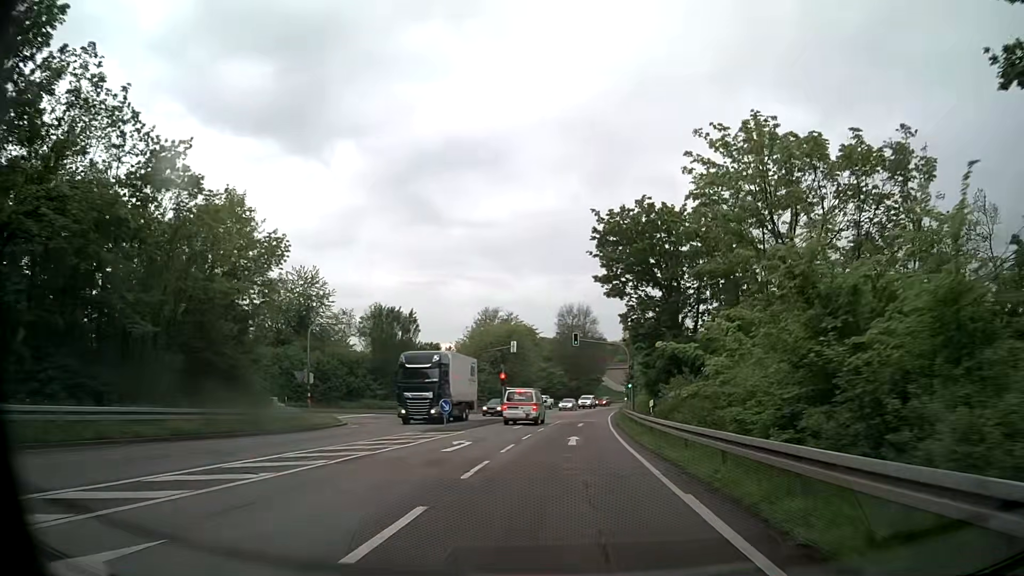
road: secondary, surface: asphalt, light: Day
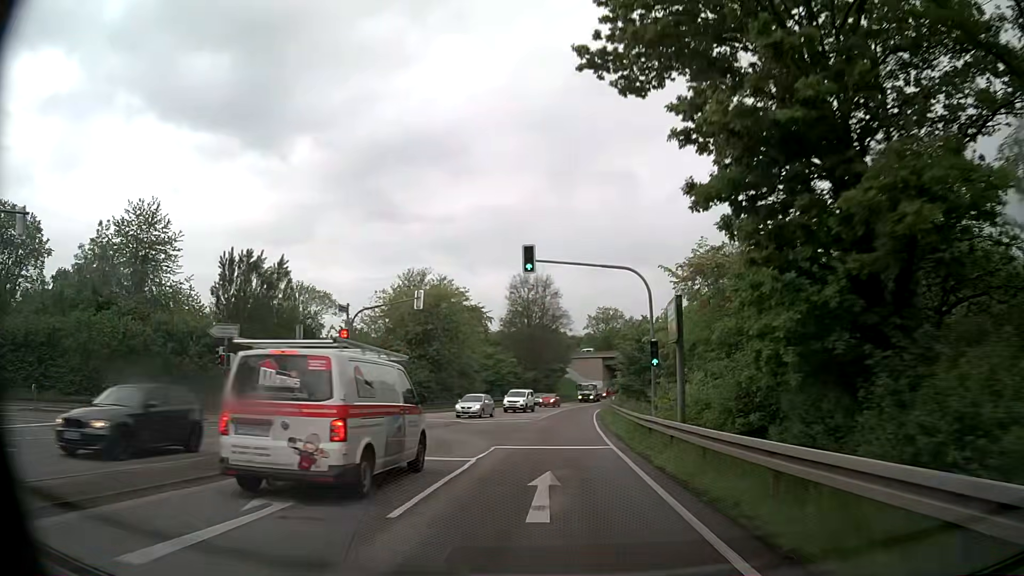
(+1.0, +27.9) m; +3°
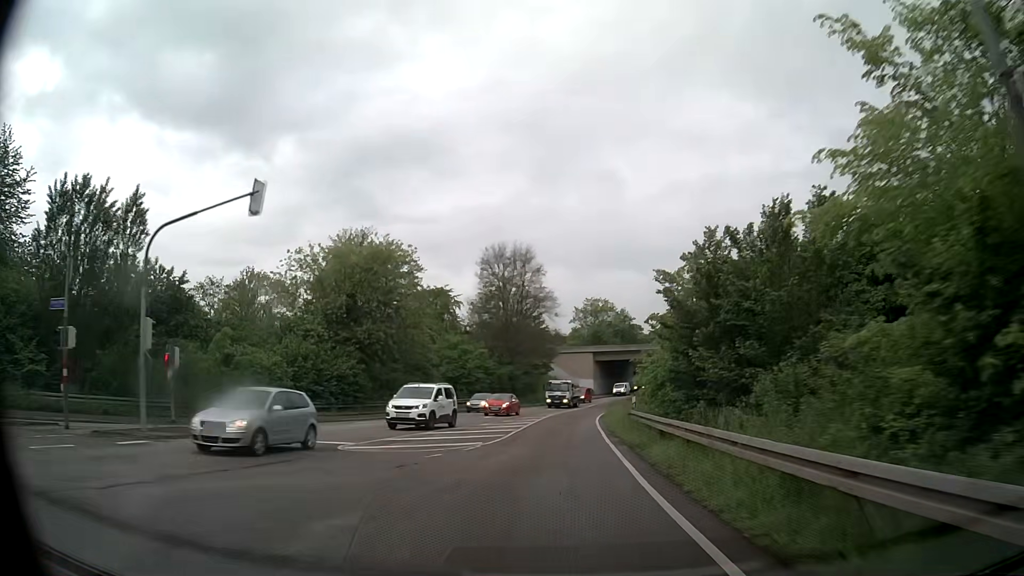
(+0.3, +18.4) m; +2°
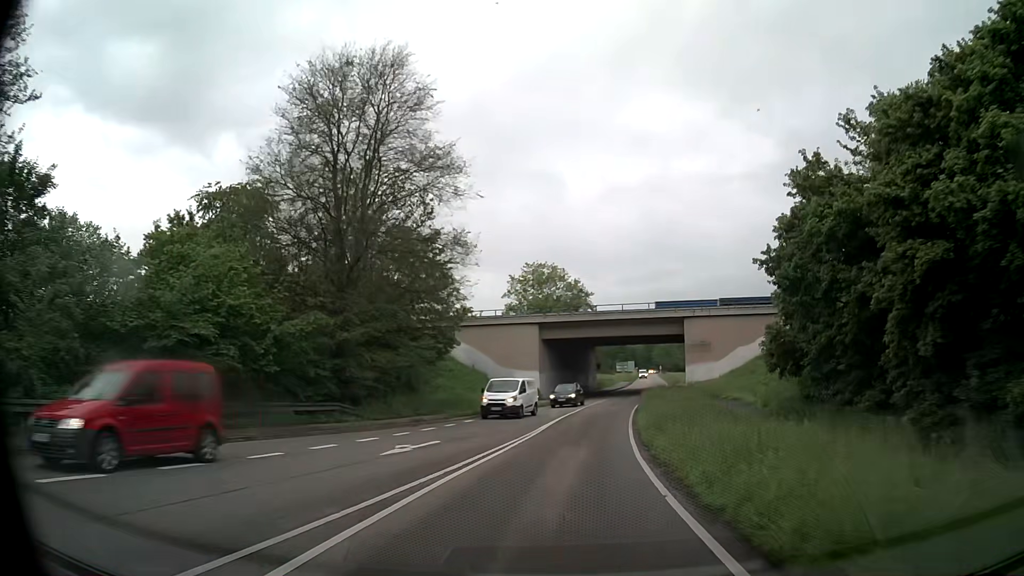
(+1.5, +45.6) m; +5°
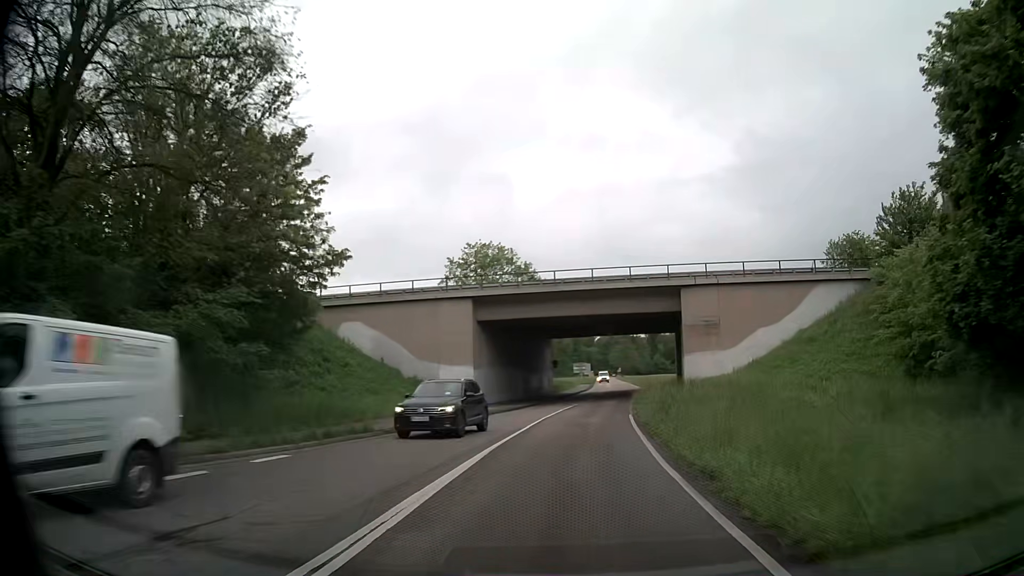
(+0.6, +18.2) m; +3°
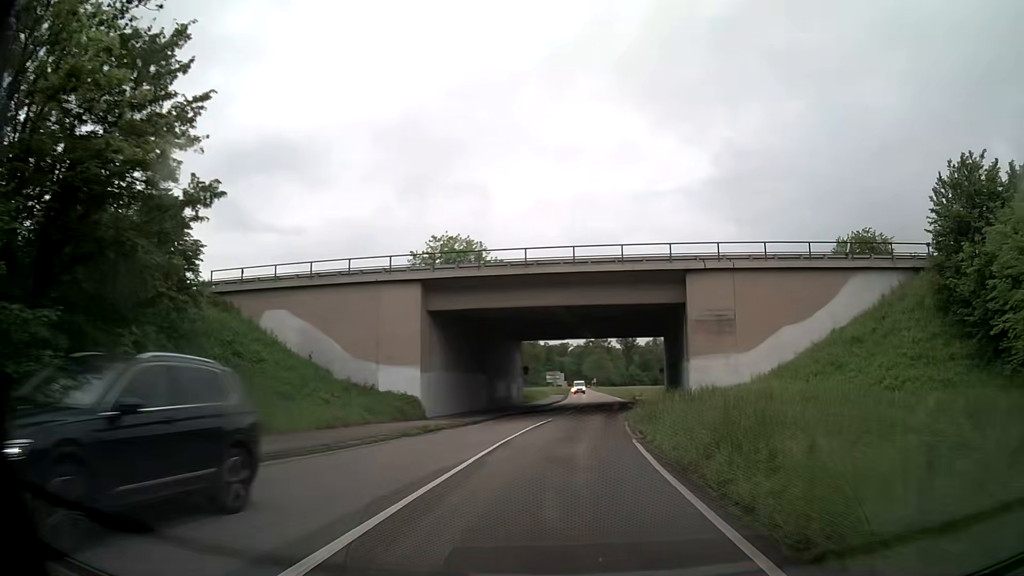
(+0.2, +9.1) m; +3°
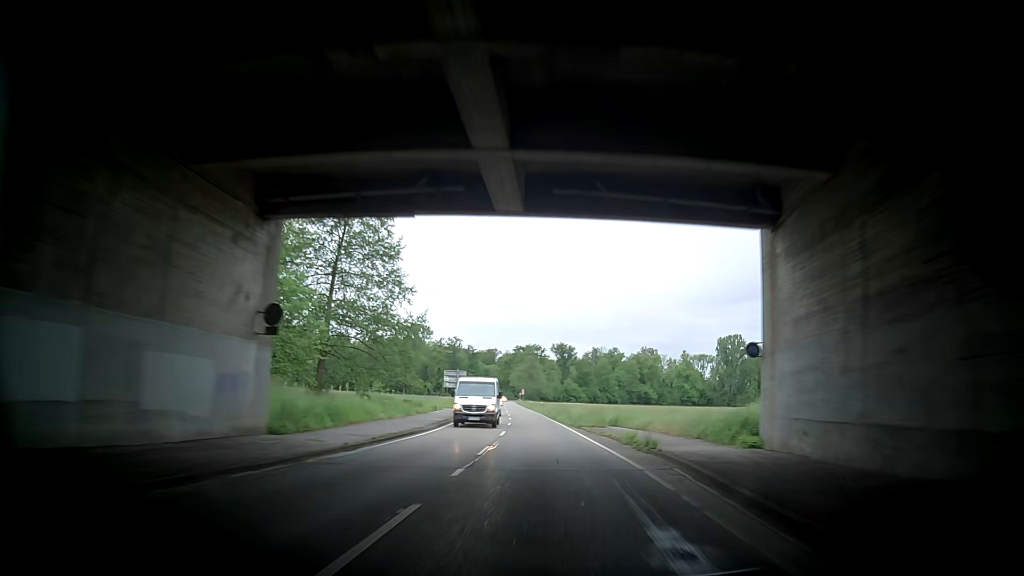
(+2.4, +45.2) m; +4°
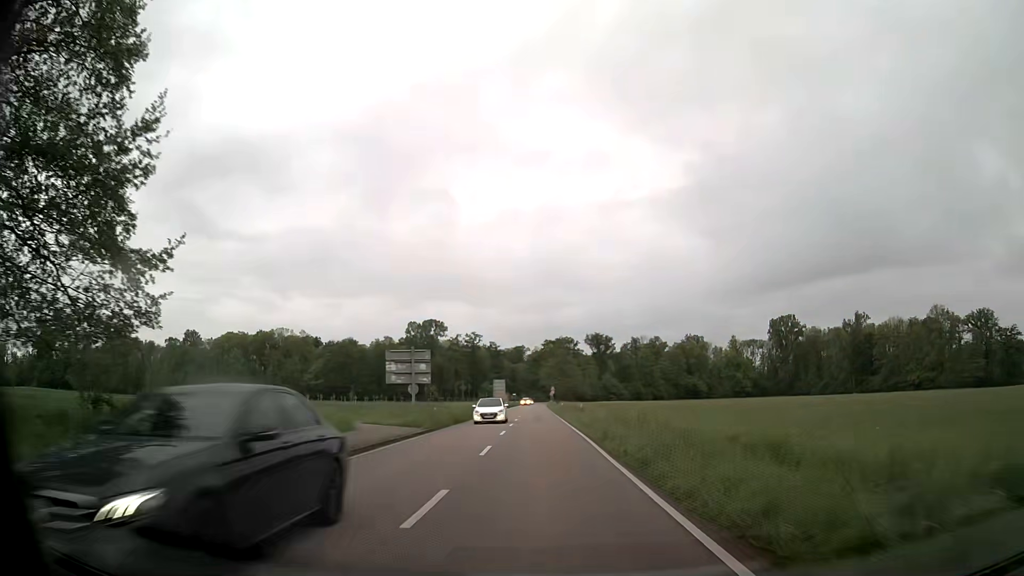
(+0.1, +36.4) m; -1°
(0, +10) (0, +20) (-1, +30) (-1, +40) (-1, +50) (-1, +60) (-2, +70) (-2, +80) (-2, +90) (-3, +100) m
